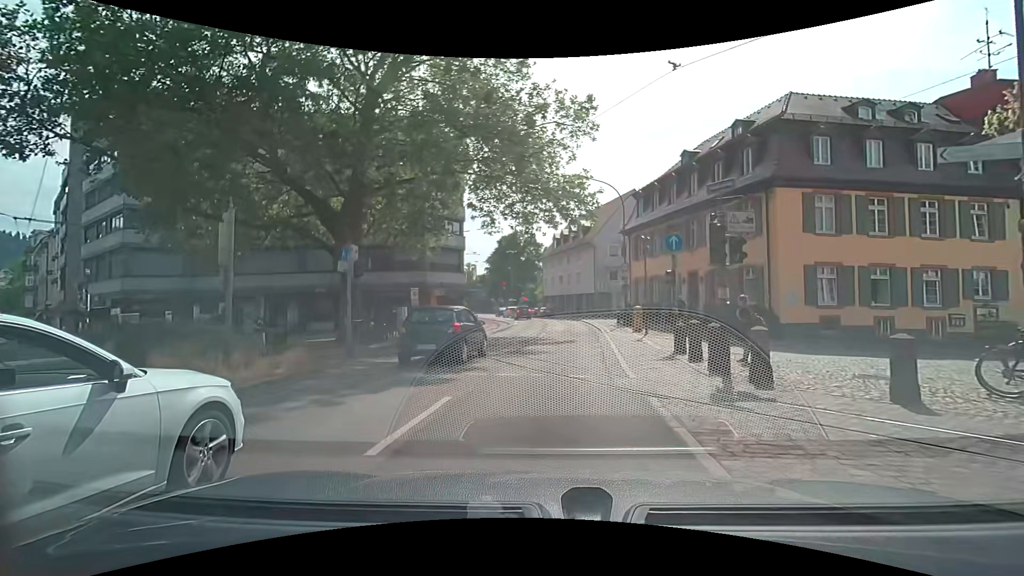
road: primary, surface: asphalt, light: Day
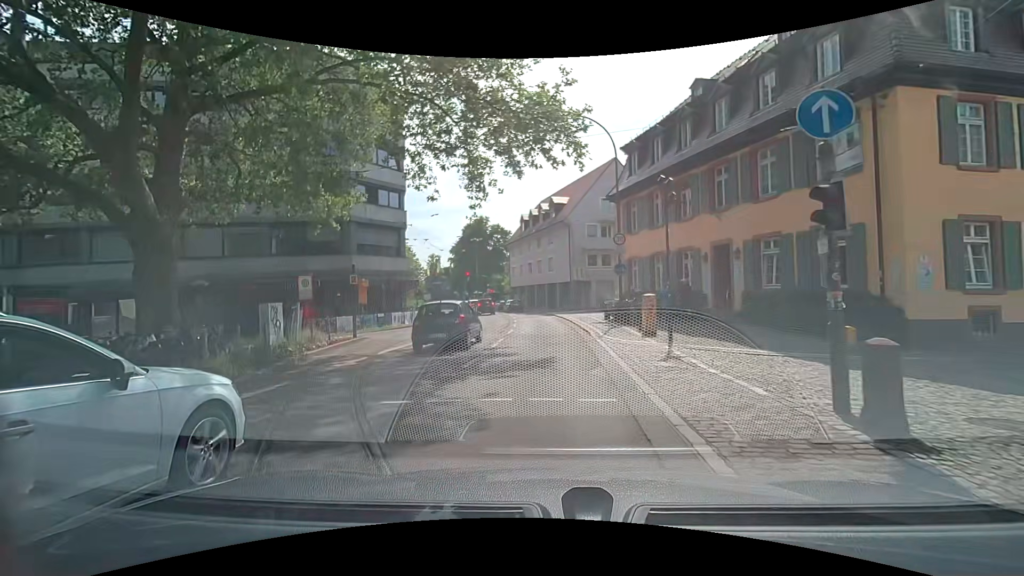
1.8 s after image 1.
(+0.4, +10.4) m; +5°
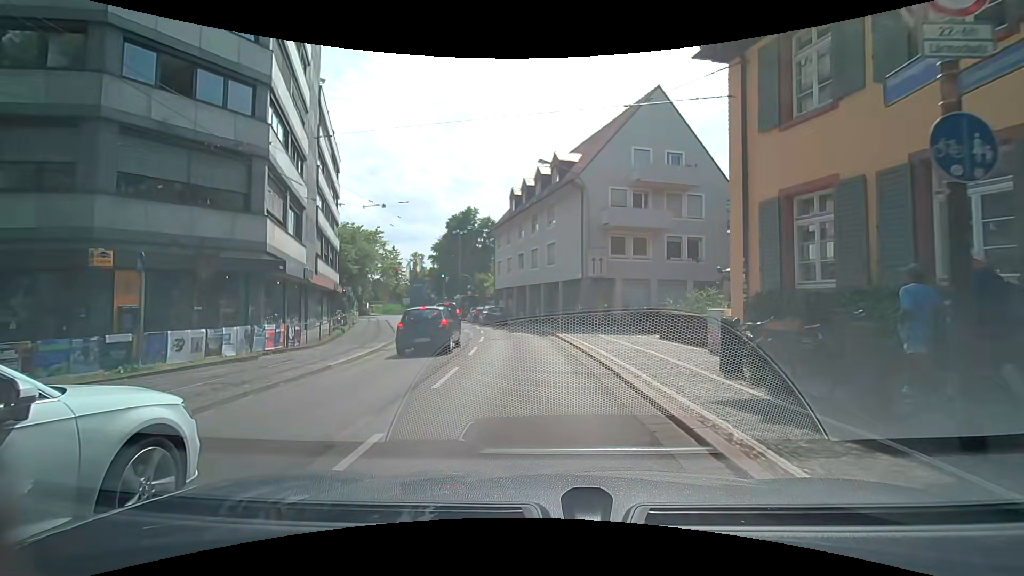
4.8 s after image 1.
(0.0, +19.0) m; 0°
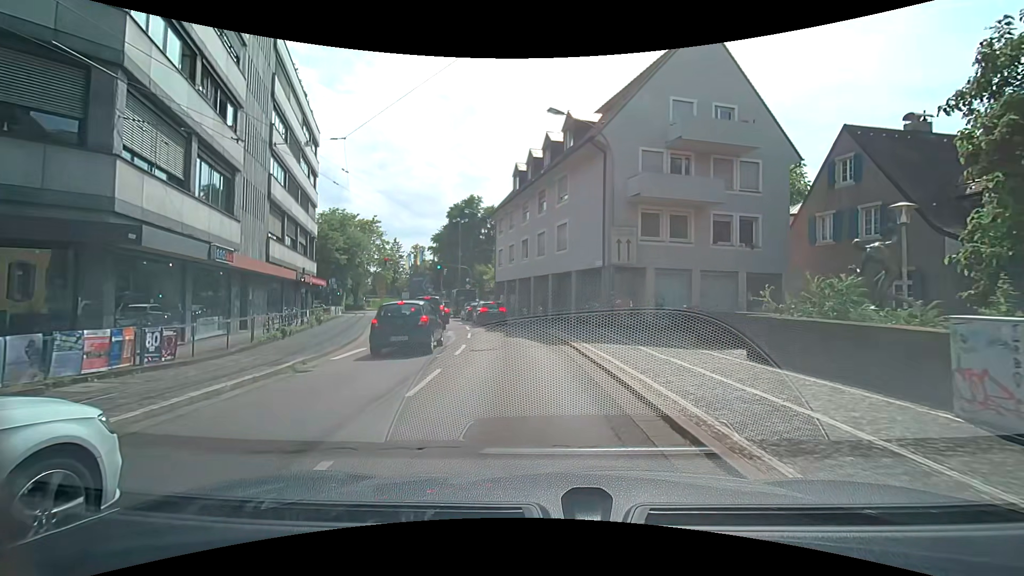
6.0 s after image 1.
(-0.2, +7.1) m; -2°
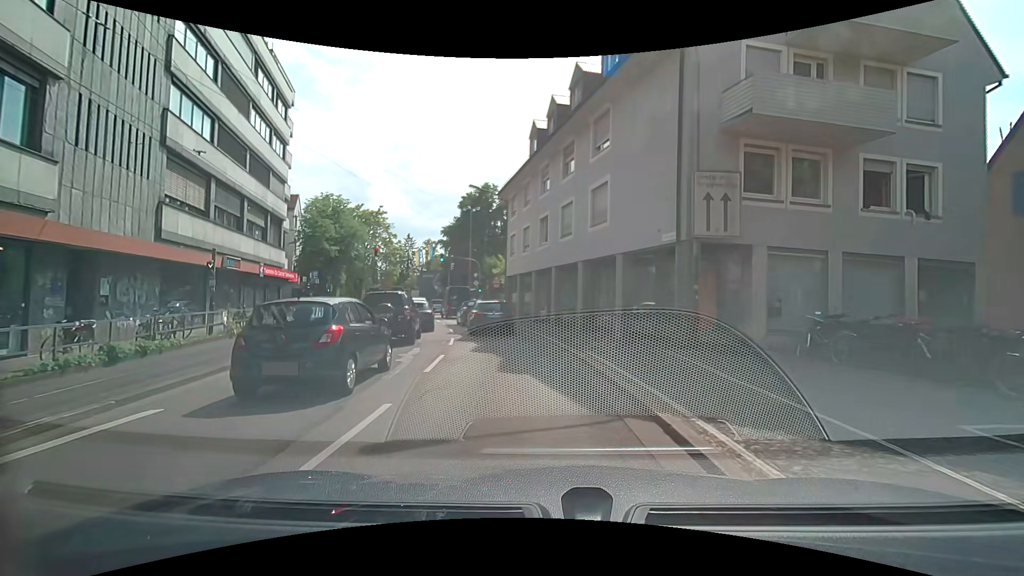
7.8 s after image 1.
(-0.1, +9.6) m; -1°
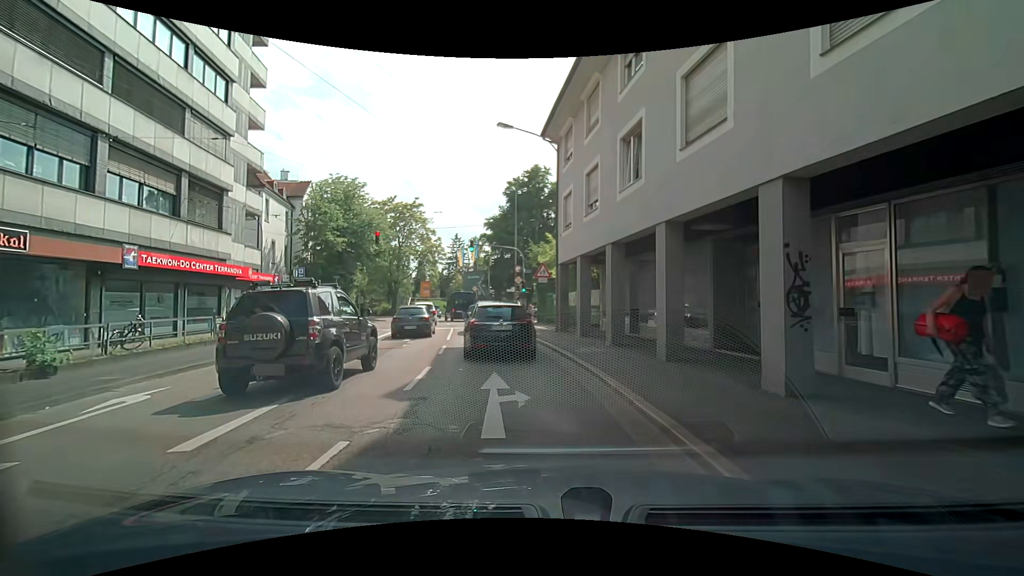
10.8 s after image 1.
(-0.9, +13.7) m; -8°
